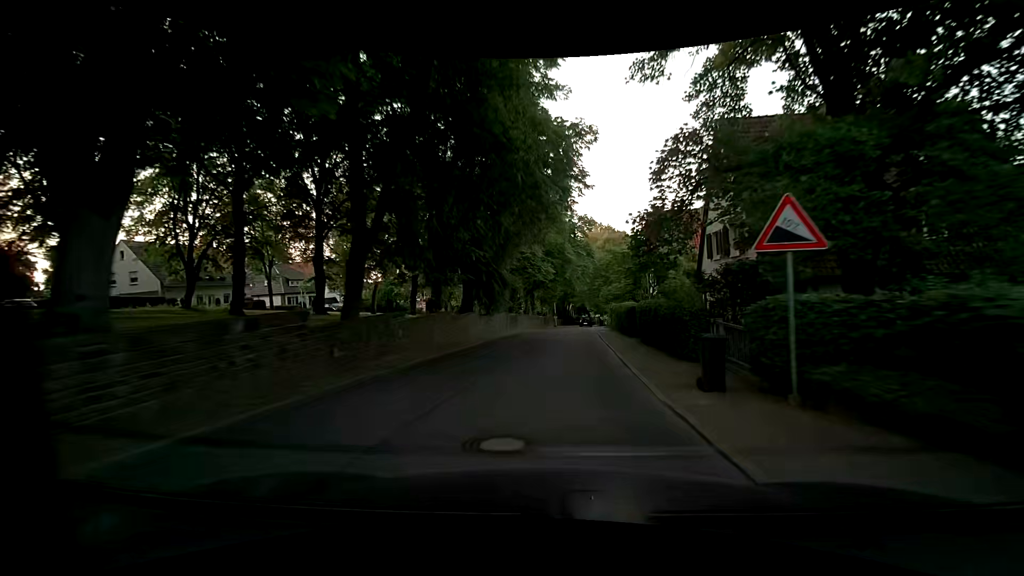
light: Day
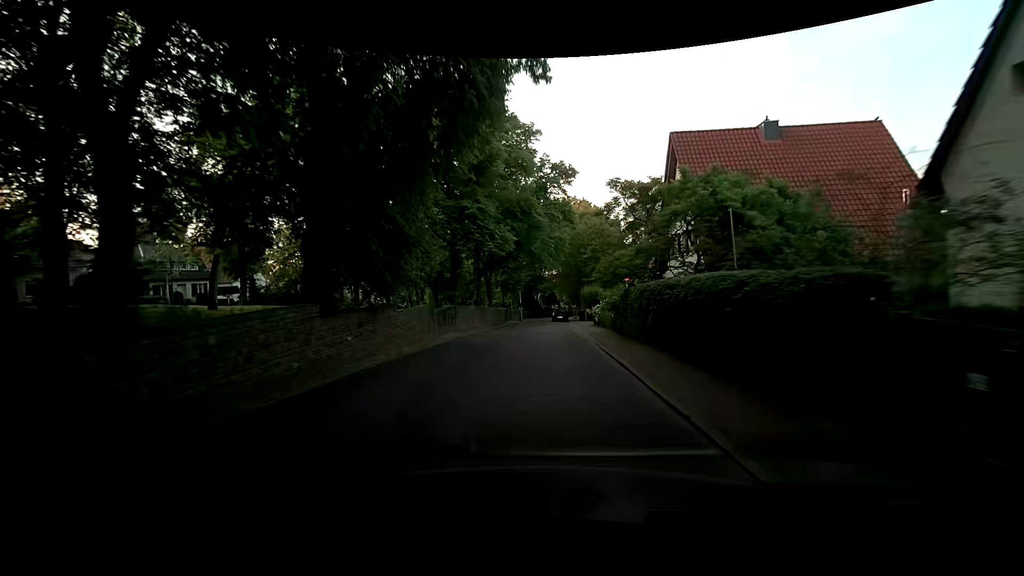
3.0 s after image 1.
(+1.0, +19.0) m; +5°
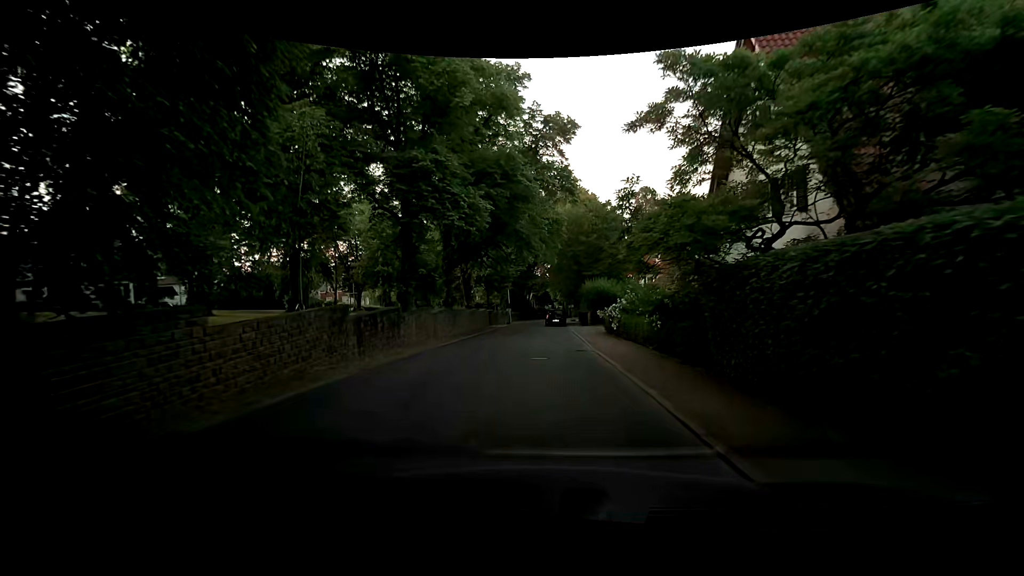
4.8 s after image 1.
(+0.1, +10.8) m; -1°
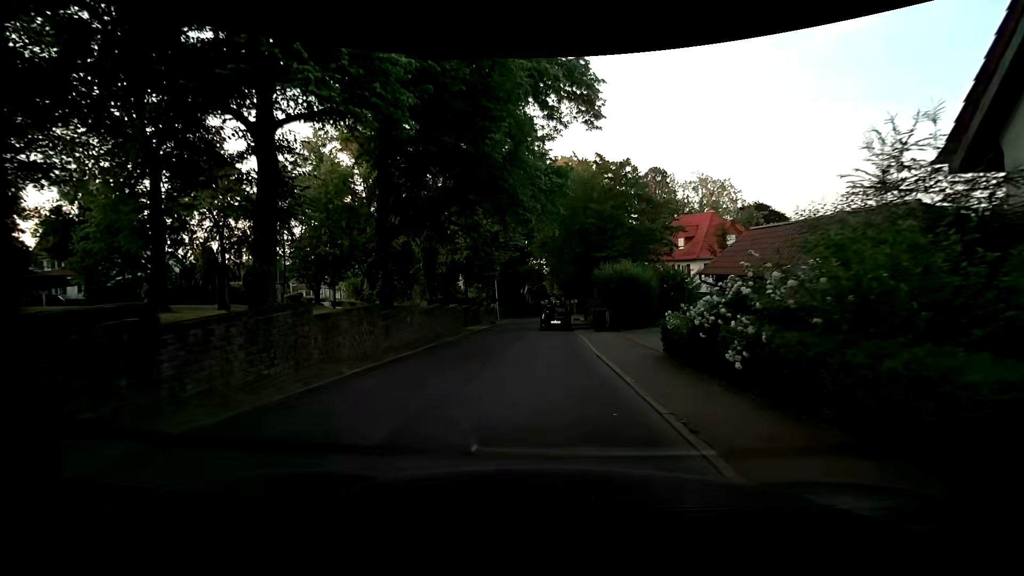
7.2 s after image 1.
(+0.4, +13.0) m; +1°
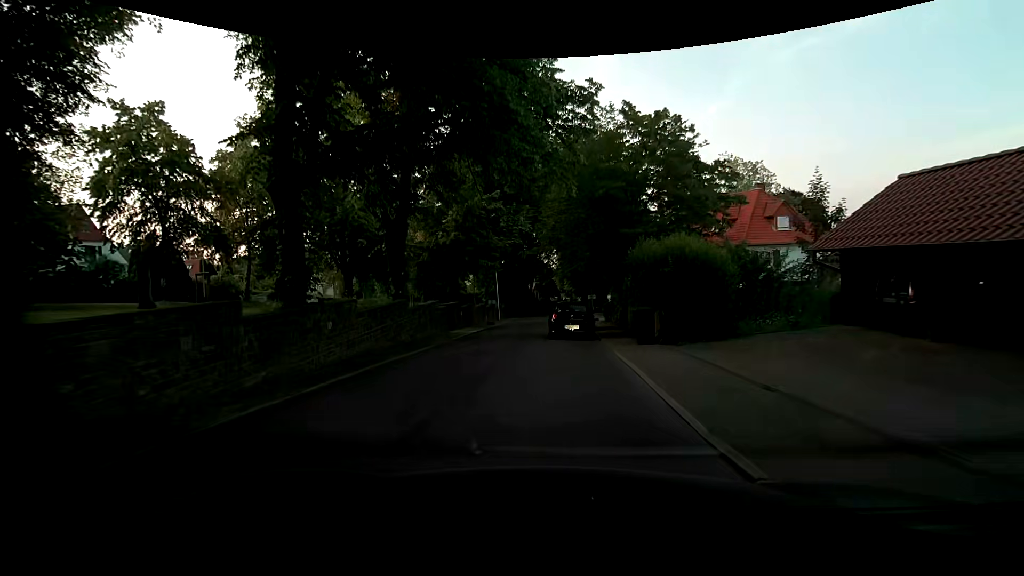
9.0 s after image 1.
(+0.2, +8.9) m; 0°
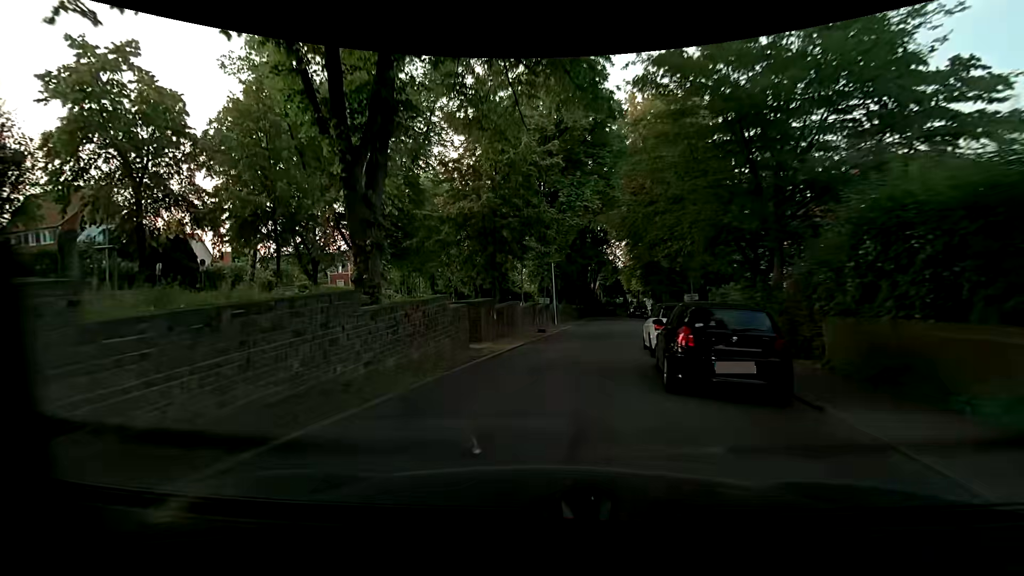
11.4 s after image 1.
(-0.4, +10.9) m; -5°
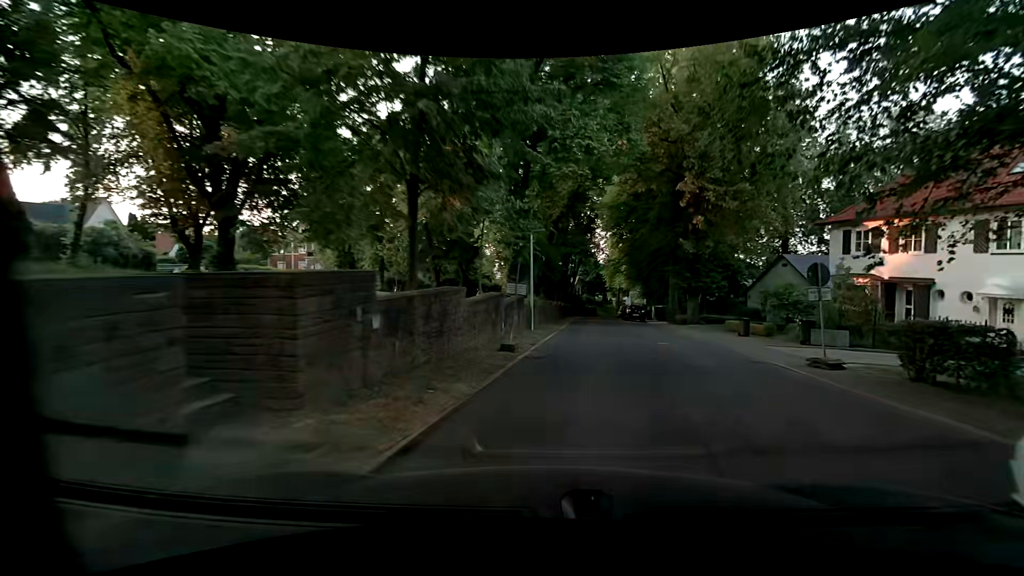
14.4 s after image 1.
(-0.5, +13.1) m; +3°
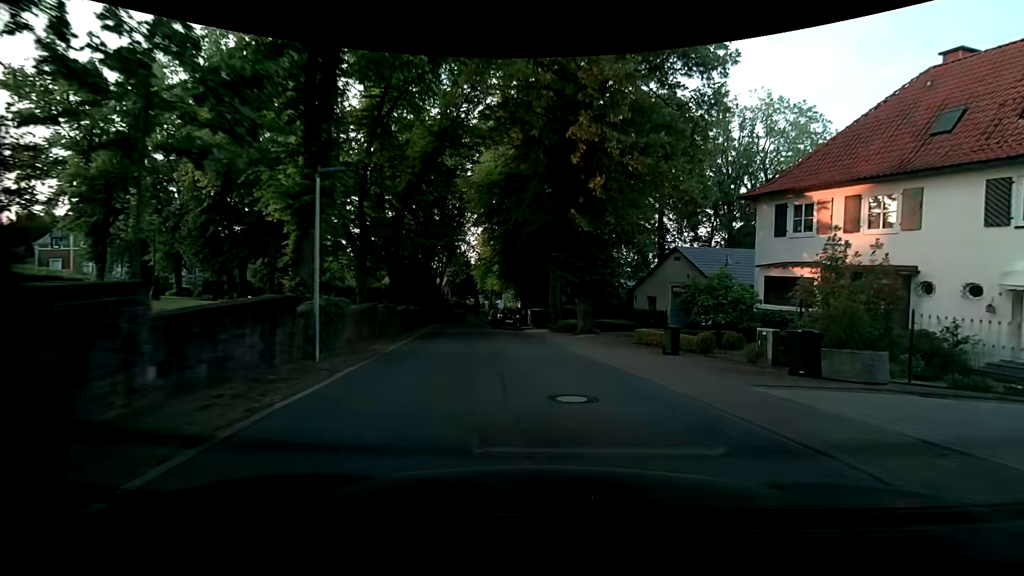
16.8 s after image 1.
(+1.1, +10.8) m; +14°
